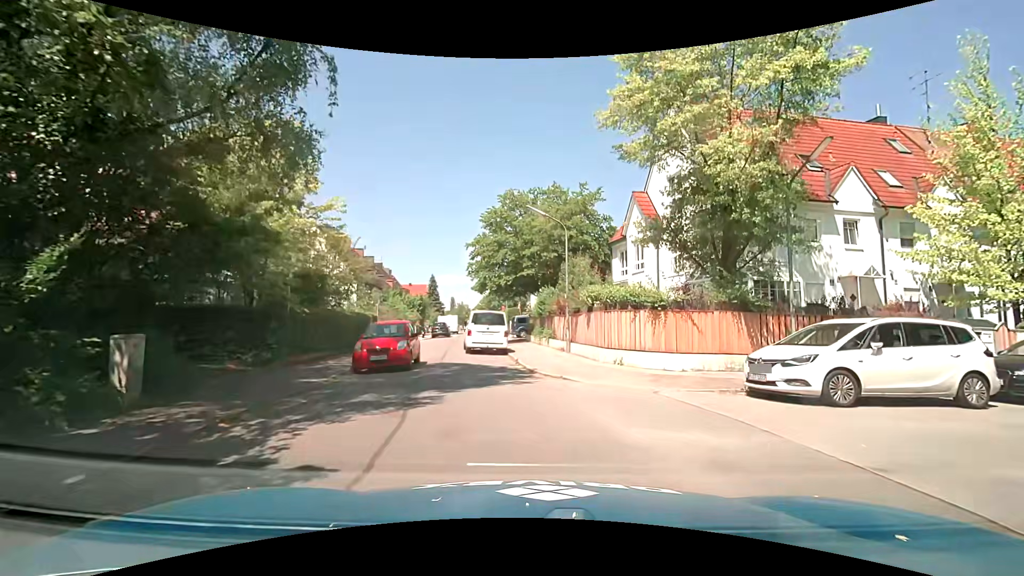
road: residential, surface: asphalt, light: Day
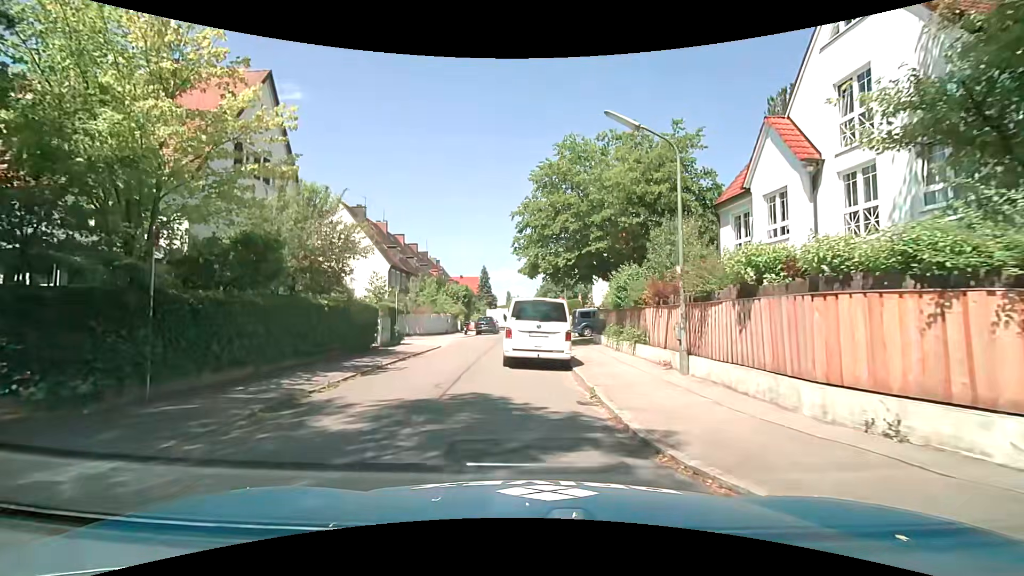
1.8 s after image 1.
(-0.5, +8.7) m; -6°
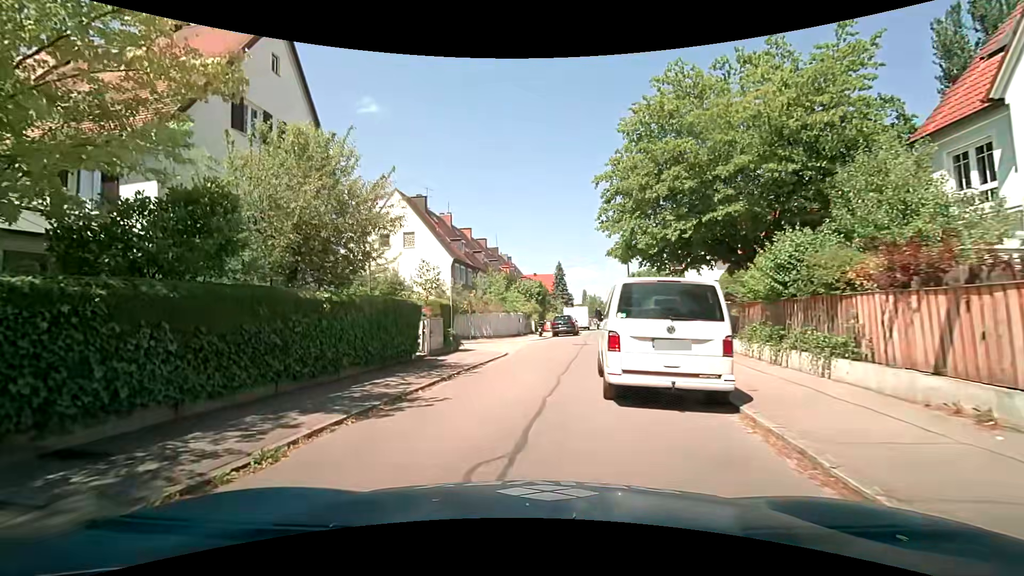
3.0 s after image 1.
(-0.6, +5.9) m; -11°
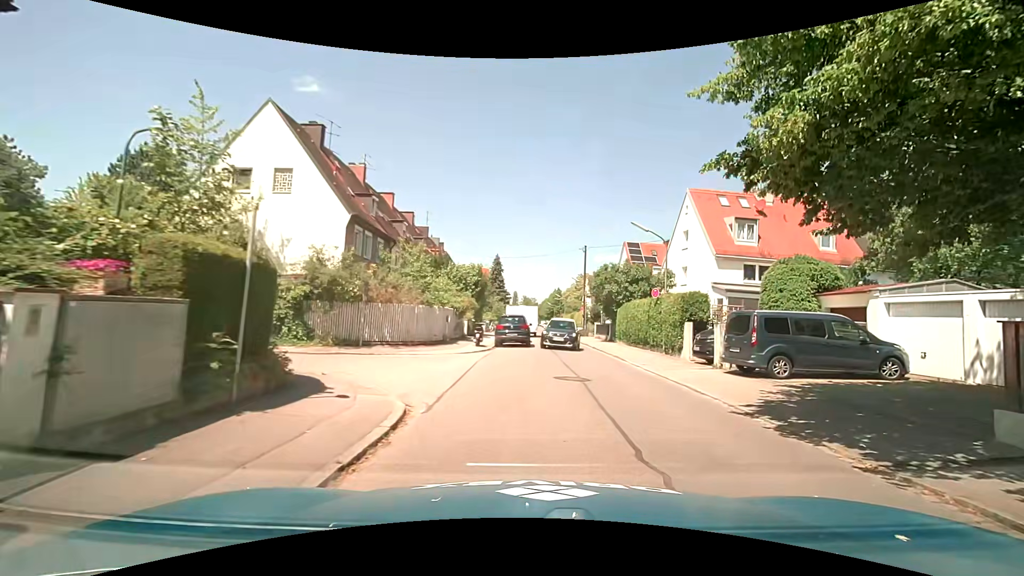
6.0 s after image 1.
(-0.5, +12.9) m; +8°
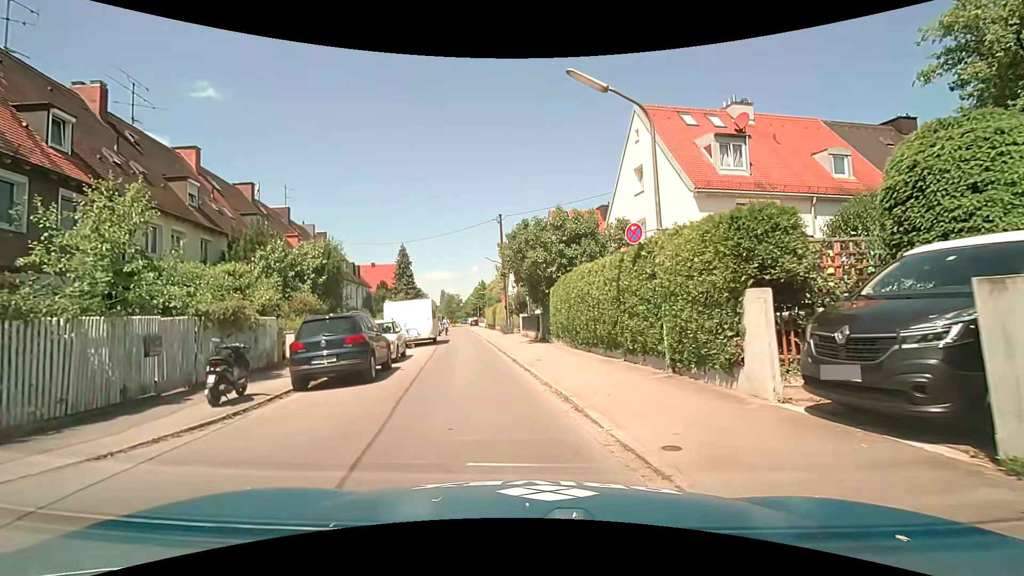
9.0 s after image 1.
(+1.8, +13.5) m; +7°
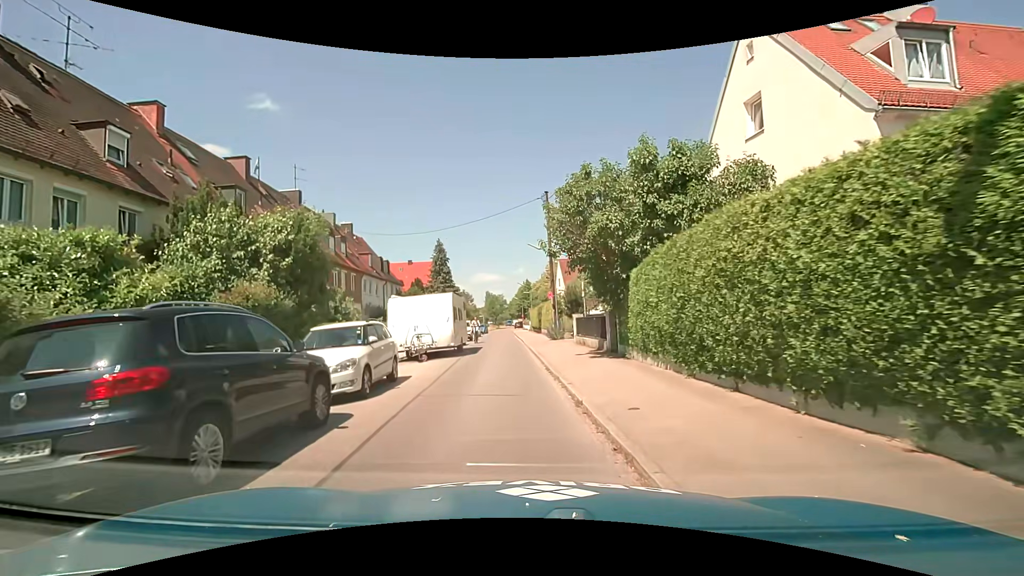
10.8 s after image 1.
(-0.3, +7.7) m; -5°
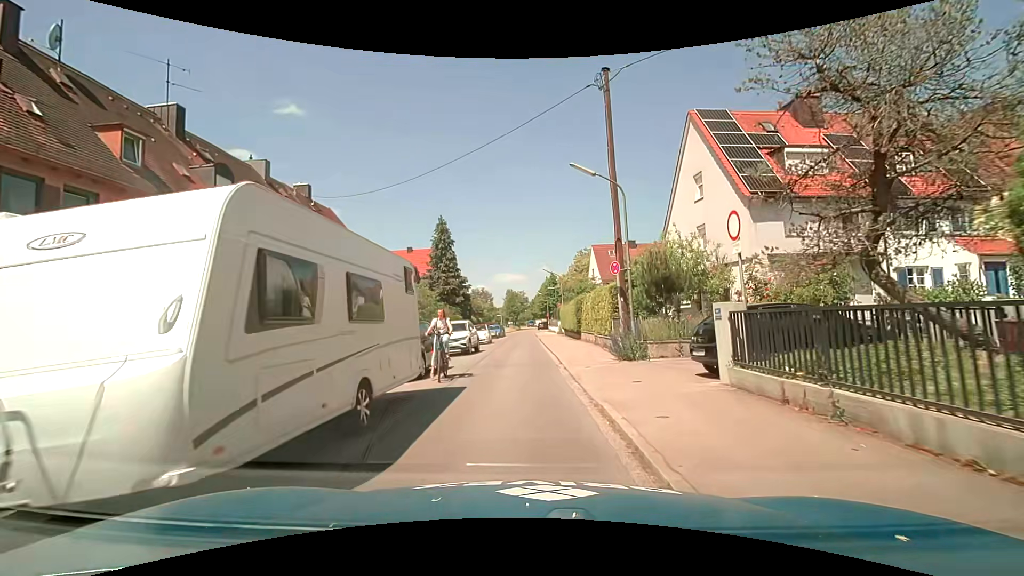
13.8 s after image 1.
(-0.6, +16.2) m; -2°
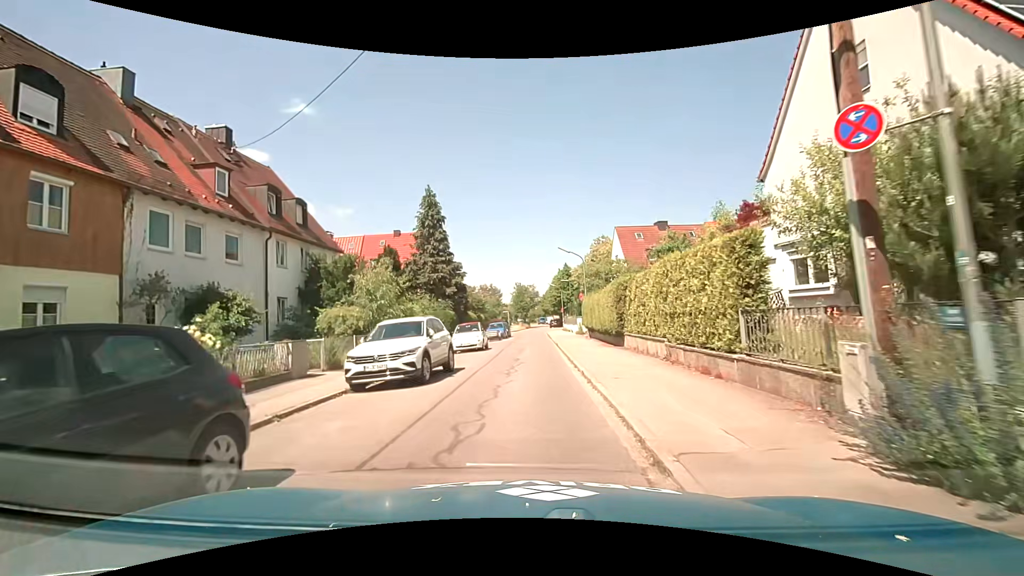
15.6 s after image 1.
(0.0, +11.5) m; -2°
(0, +10) (0, +20) (0, +30) (0, +40) (0, +50) (0, +60) (+1, +70) (+1, +80) (+2, +90) (+3, +100) m
